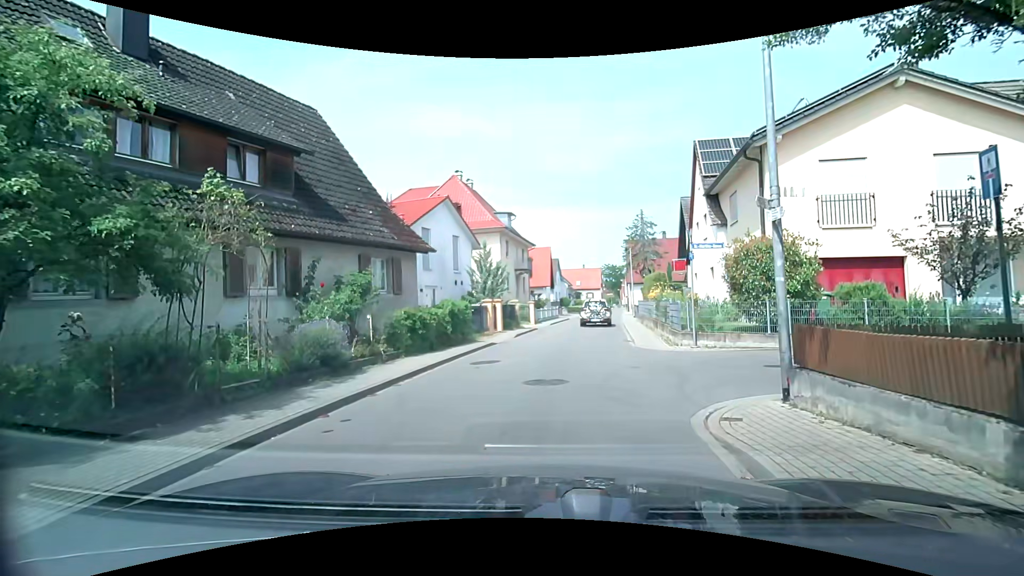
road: tertiary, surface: asphalt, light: Day
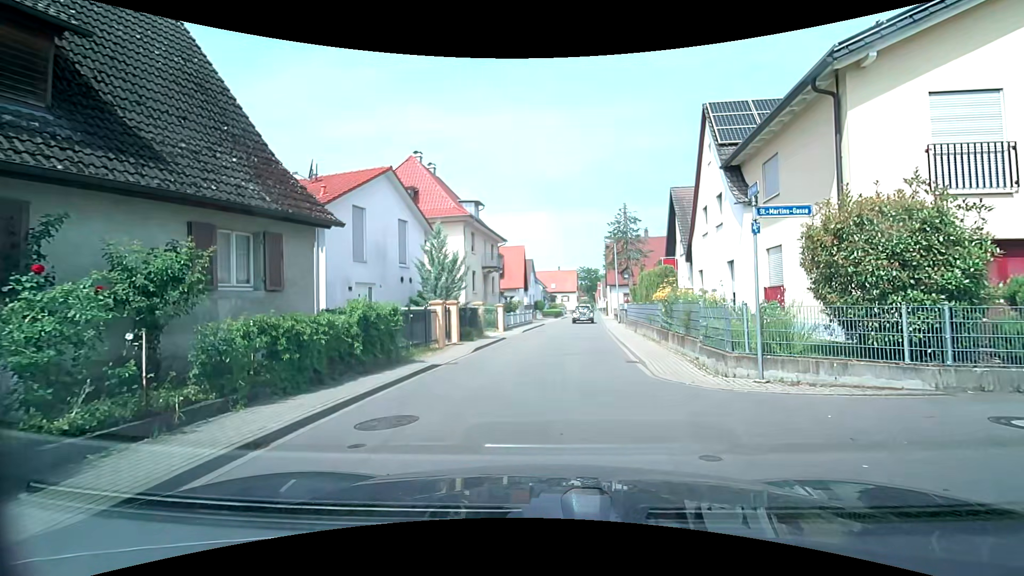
(0.0, +6.0) m; +2°
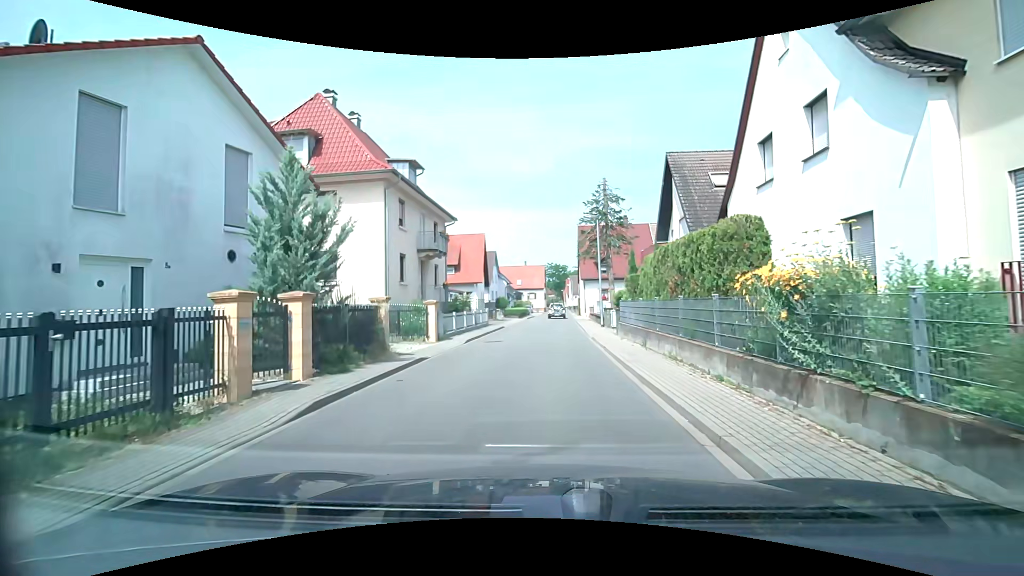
(+0.5, +10.1) m; +6°
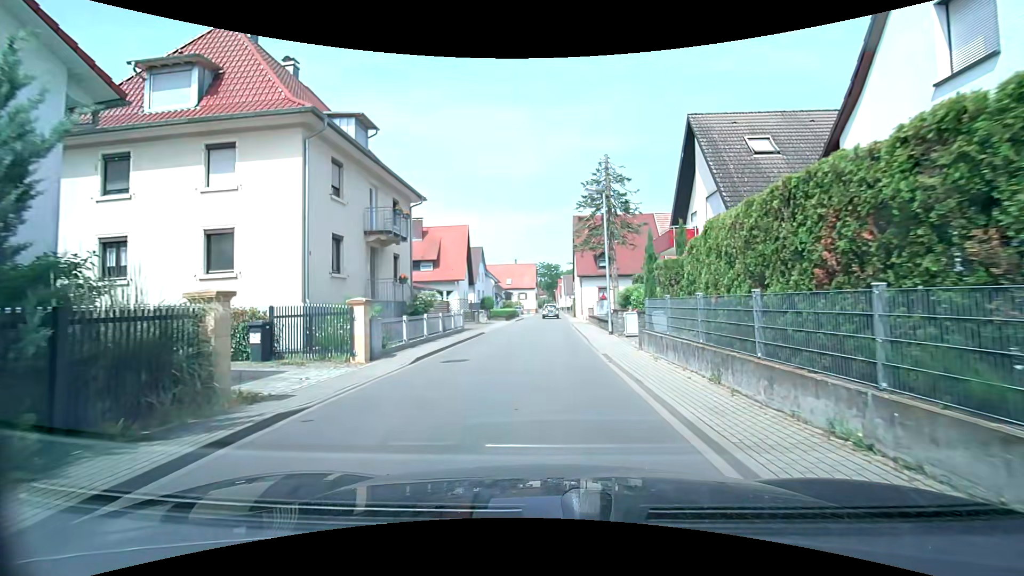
(-0.1, +6.8) m; 0°
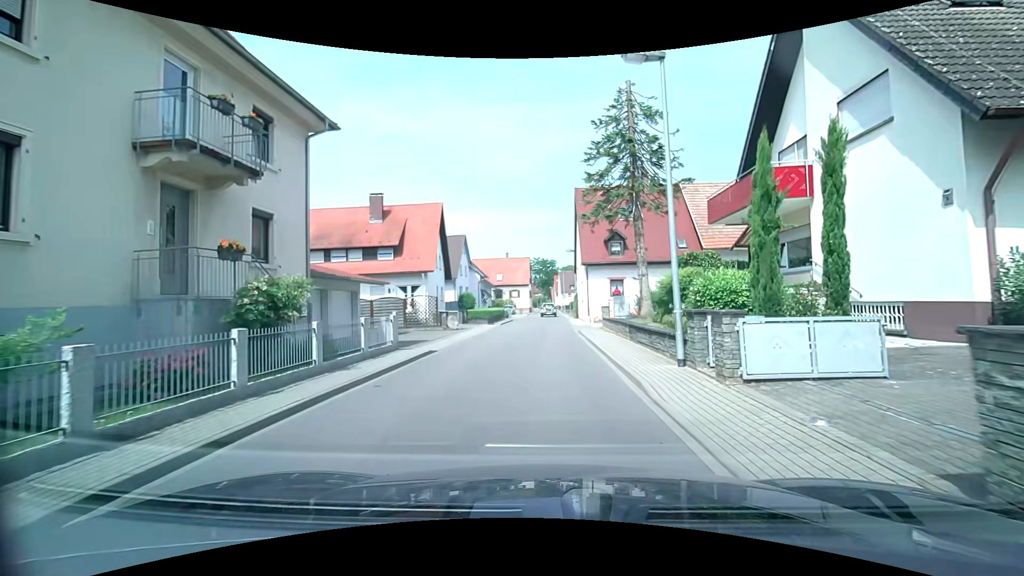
(+0.1, +11.3) m; +1°
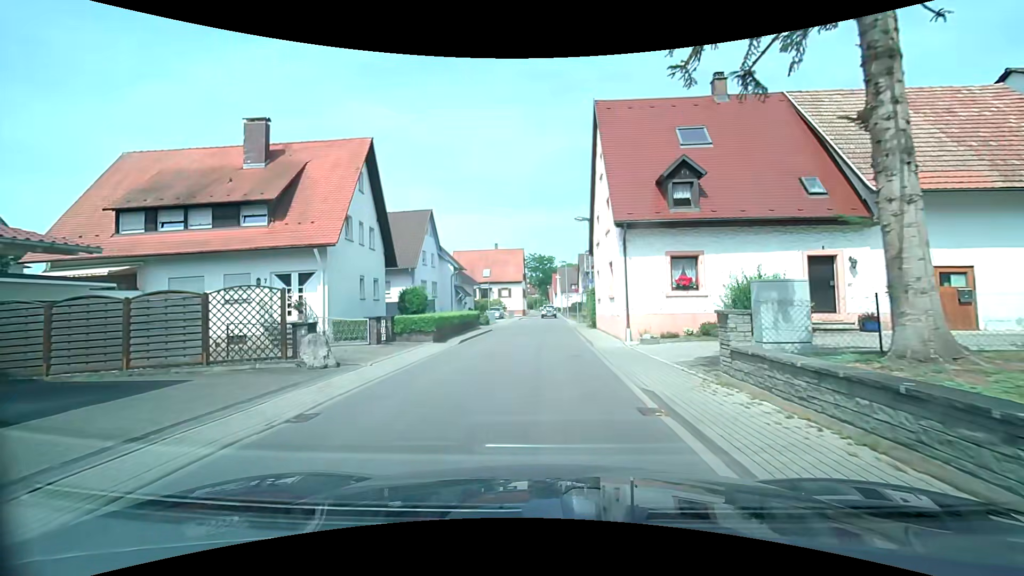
(-0.1, +17.0) m; 0°
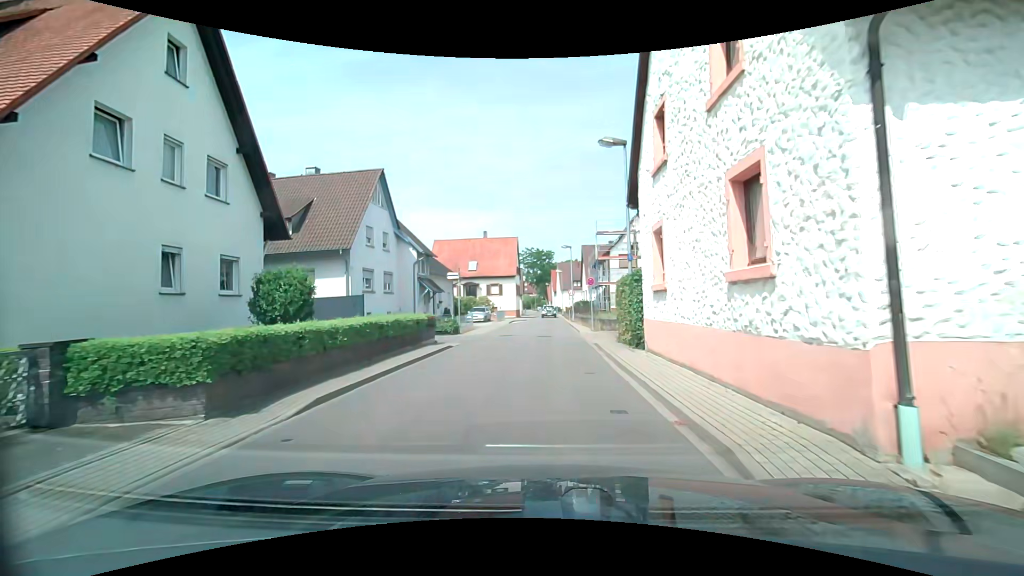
(-0.1, +12.9) m; 0°
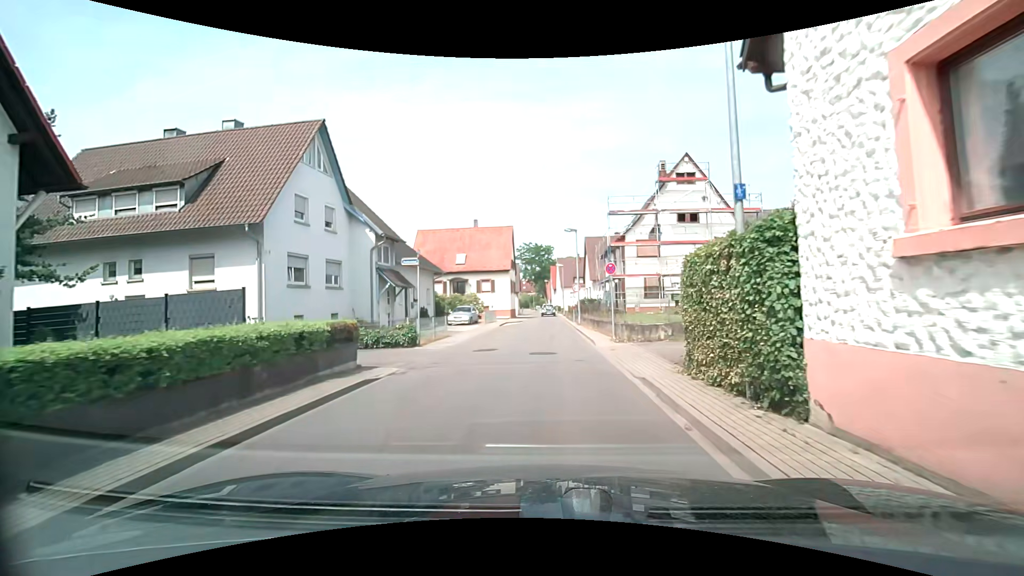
(0.0, +8.2) m; -1°
